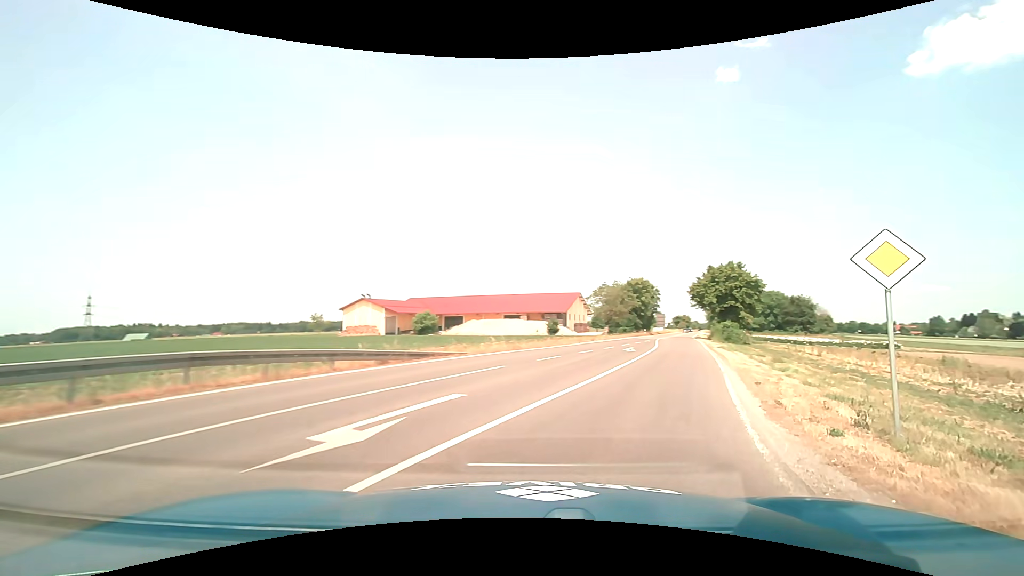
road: secondary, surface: asphalt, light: Day
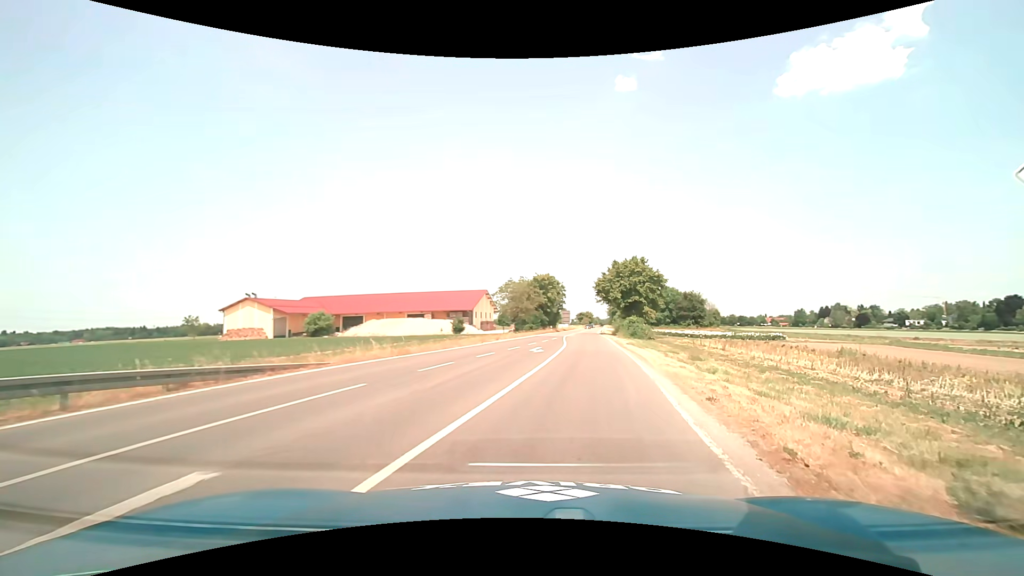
(+0.4, +4.5) m; +10°
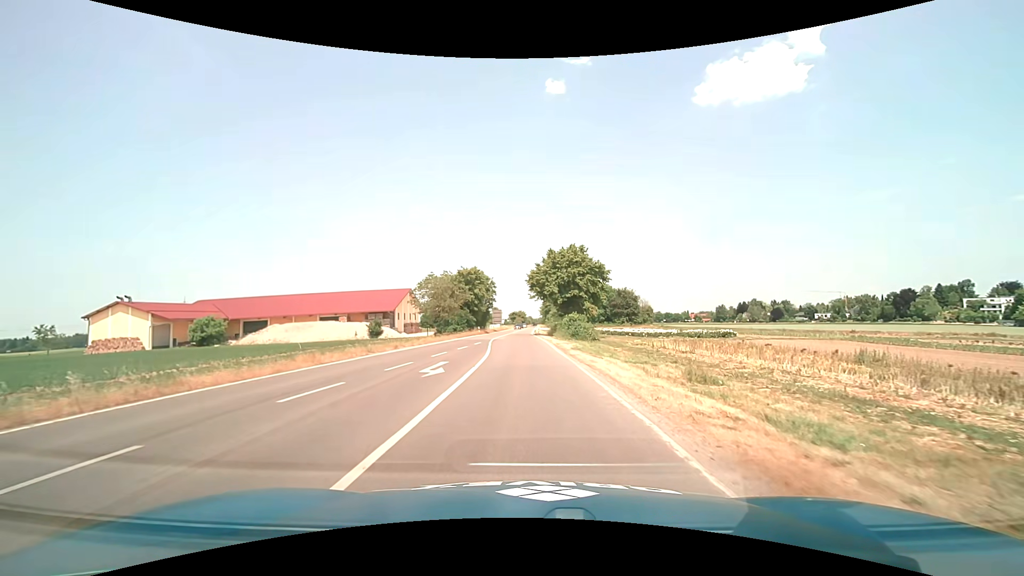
(+1.0, +10.7) m; +7°
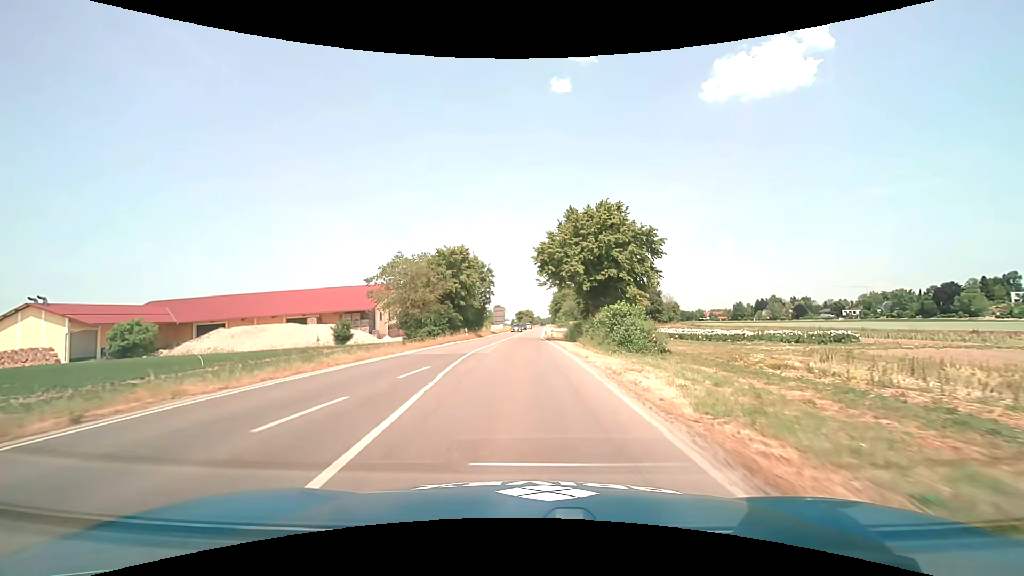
(-0.1, +21.0) m; -1°
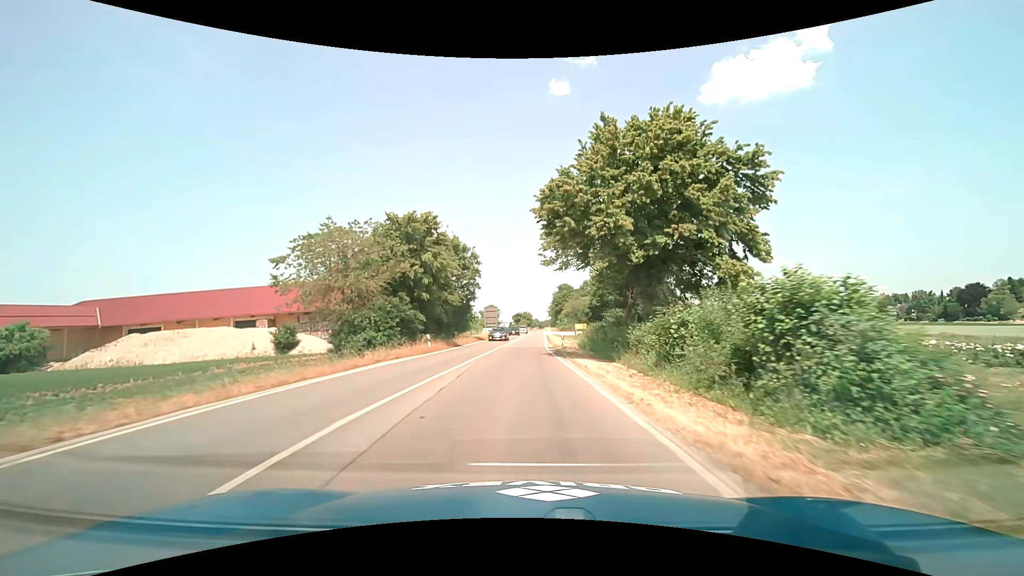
(0.0, +17.3) m; 0°
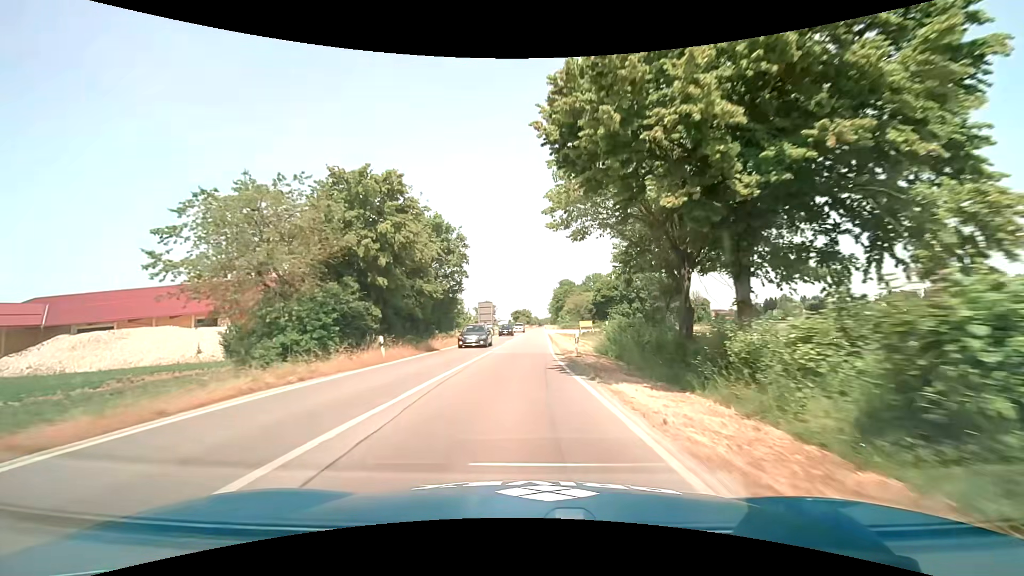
(0.0, +9.6) m; 0°
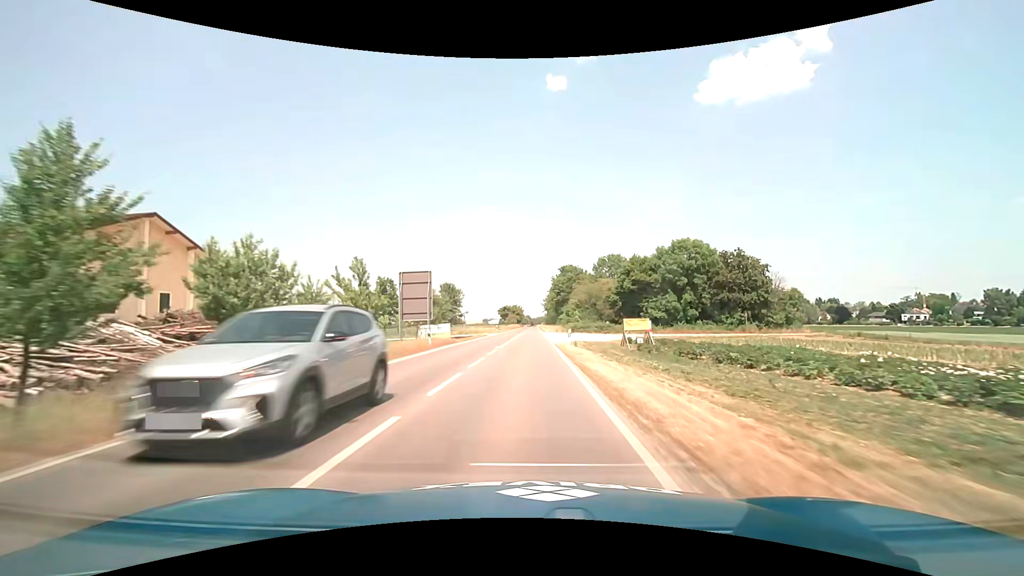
(+0.5, +43.5) m; +1°
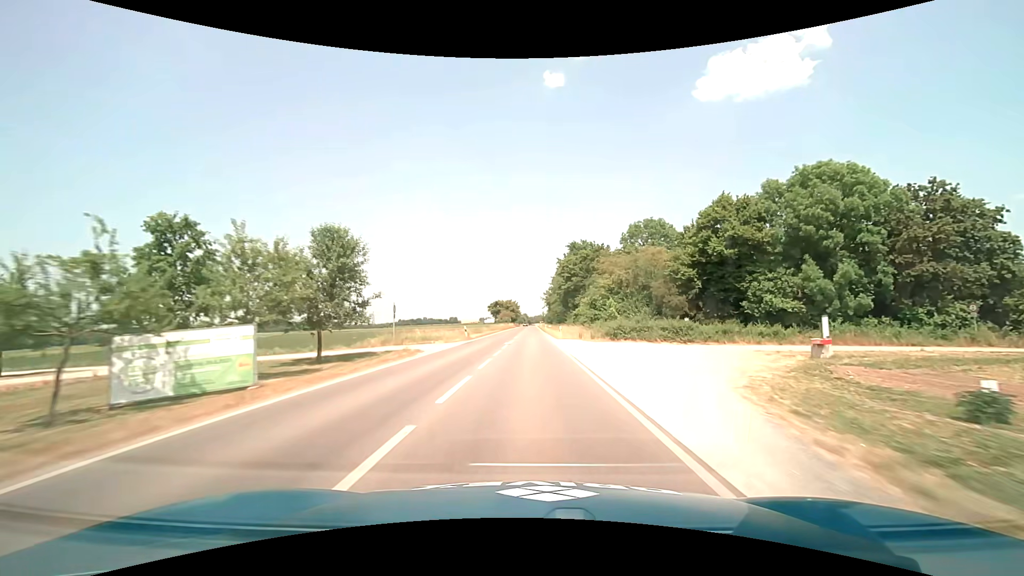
(+0.1, +37.2) m; 0°
(0, +10) (0, +20) (0, +30) (0, +40) (0, +50) (0, +60) (+1, +70) (+1, +80) (+1, +90) (+1, +100) m
